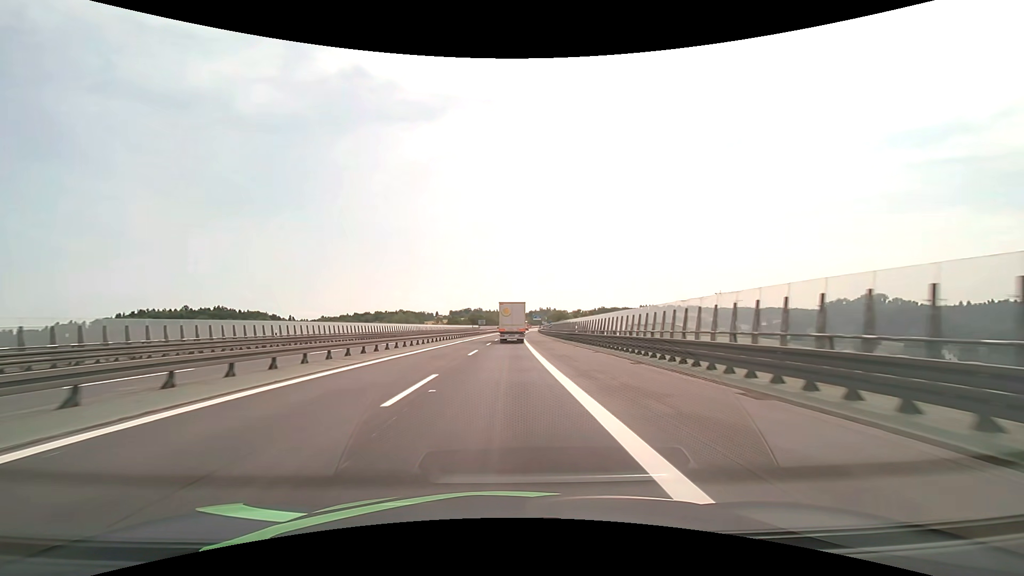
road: motorway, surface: asphalt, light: Day
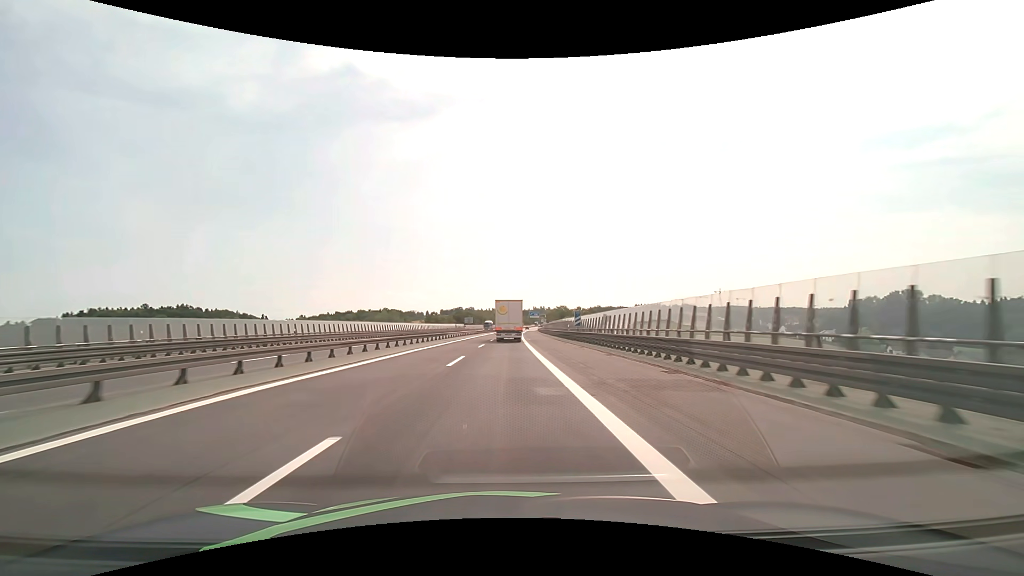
(+0.4, +44.6) m; +1°
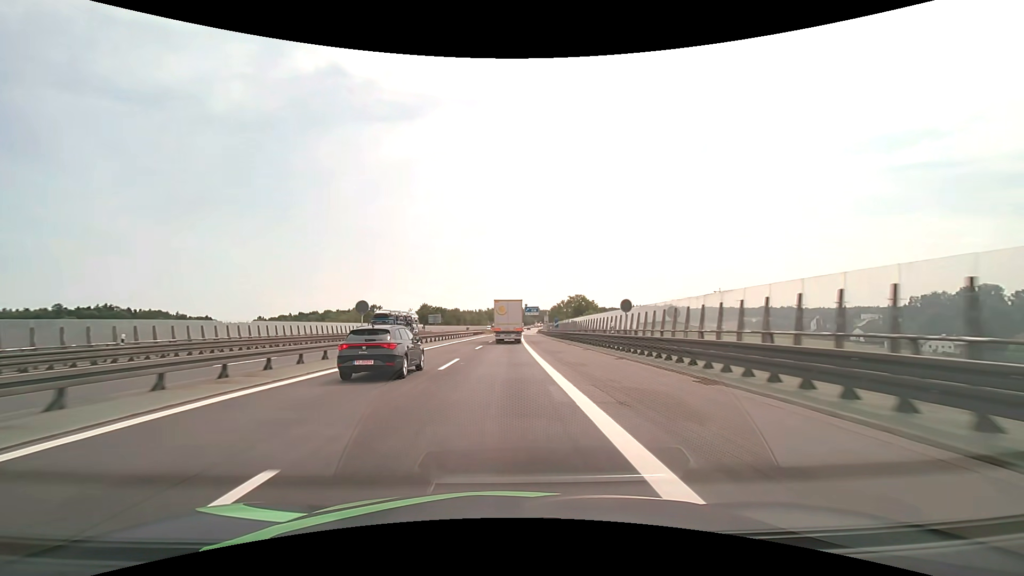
(+0.8, +73.3) m; +1°
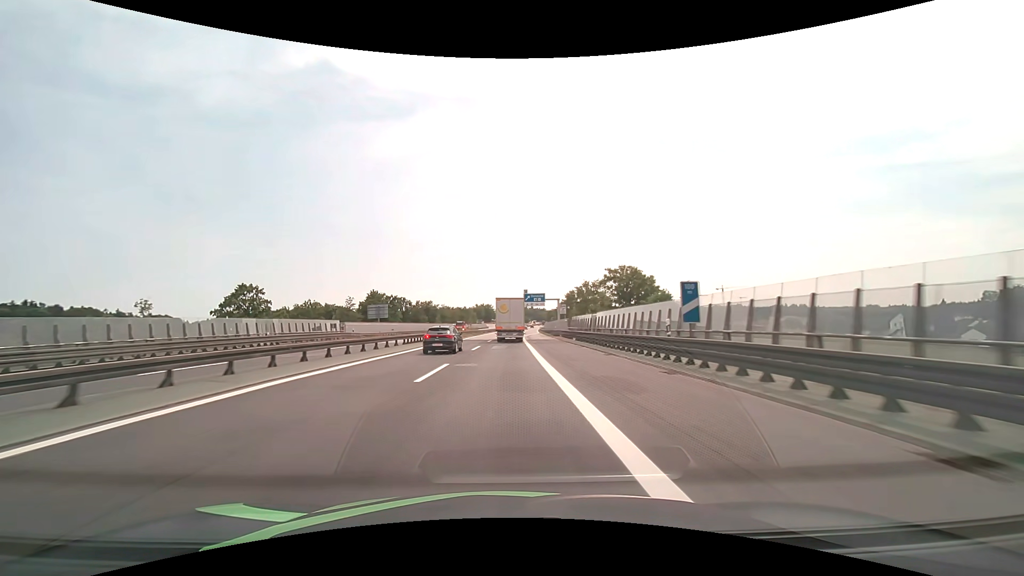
(+0.5, +58.2) m; +1°
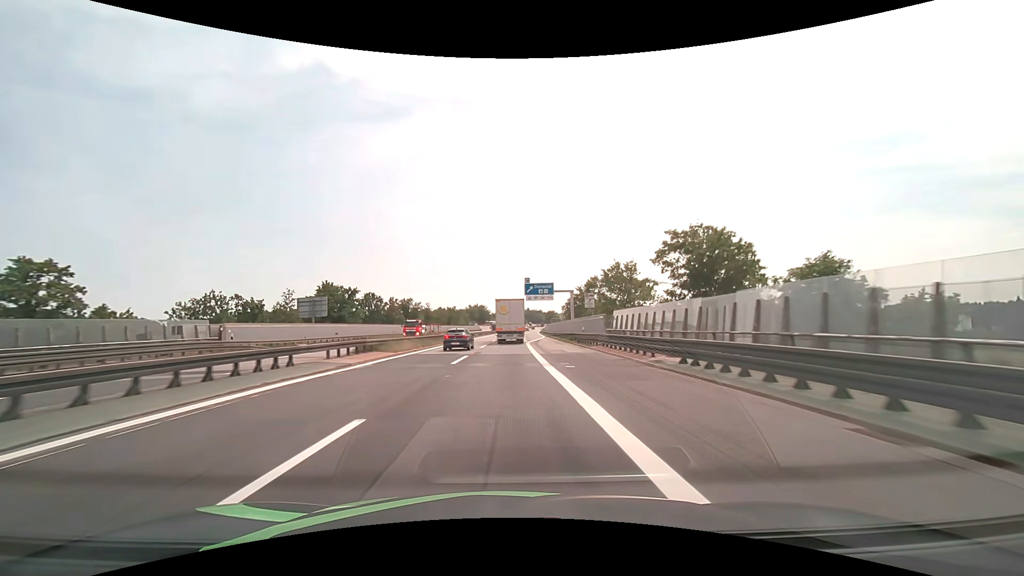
(+0.1, +29.1) m; +1°
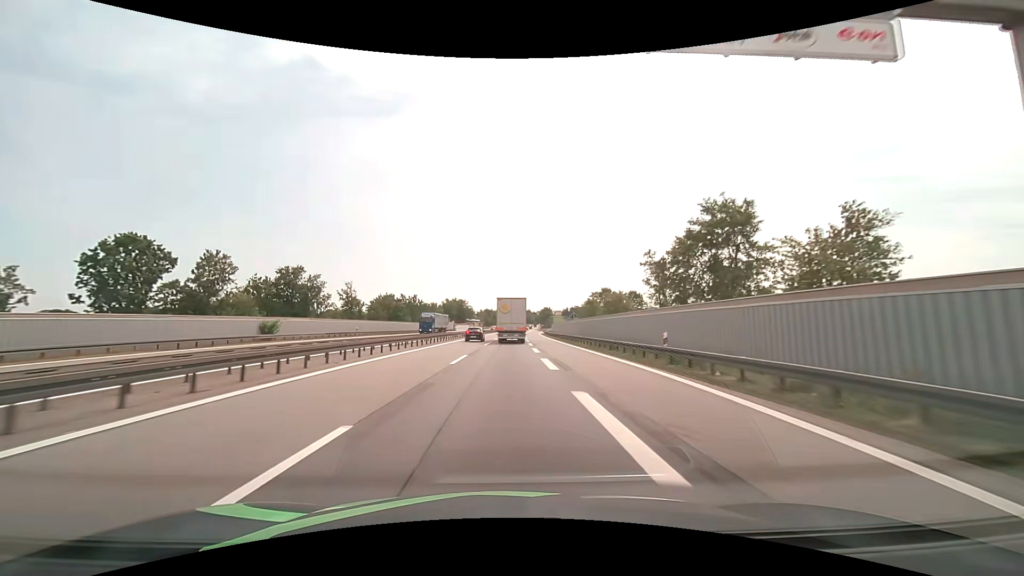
(+0.9, +72.4) m; +2°
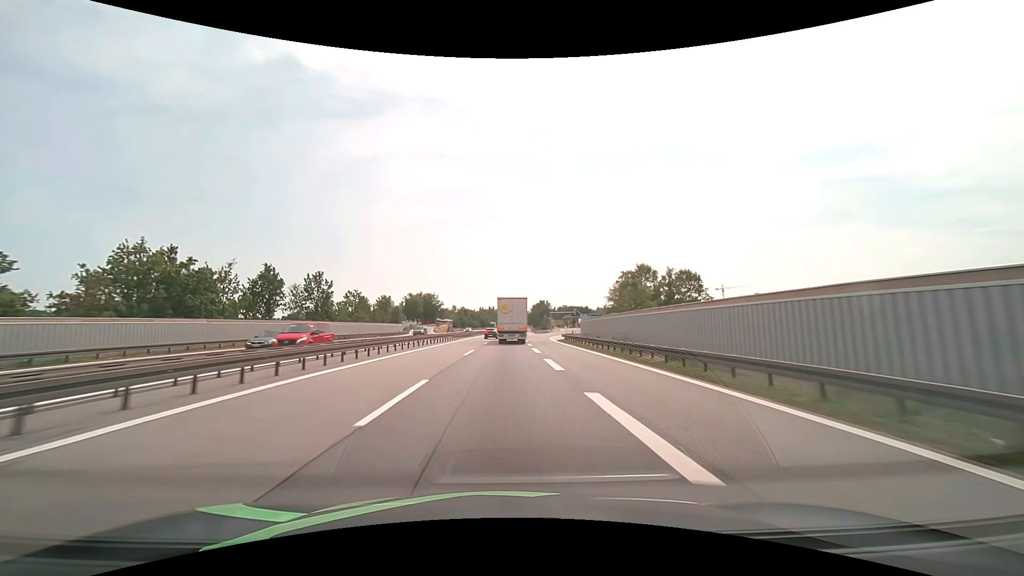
(+0.8, +71.9) m; +2°
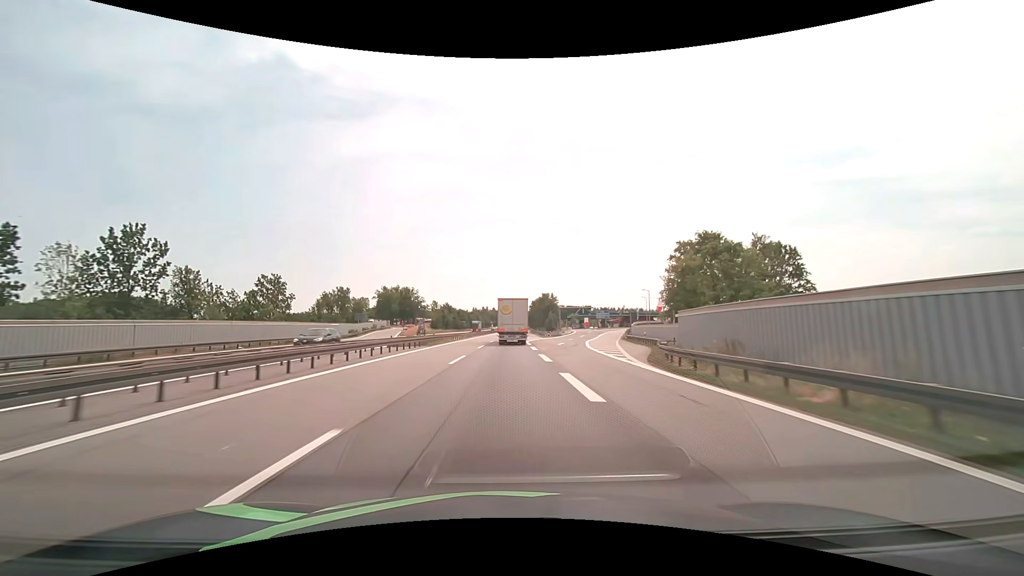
(+0.3, +42.9) m; +1°
(0, +10) (0, +20) (0, +30) (0, +40) (0, +50) (0, +60) (+1, +70) (+1, +80) (+1, +90) (+1, +100) m
